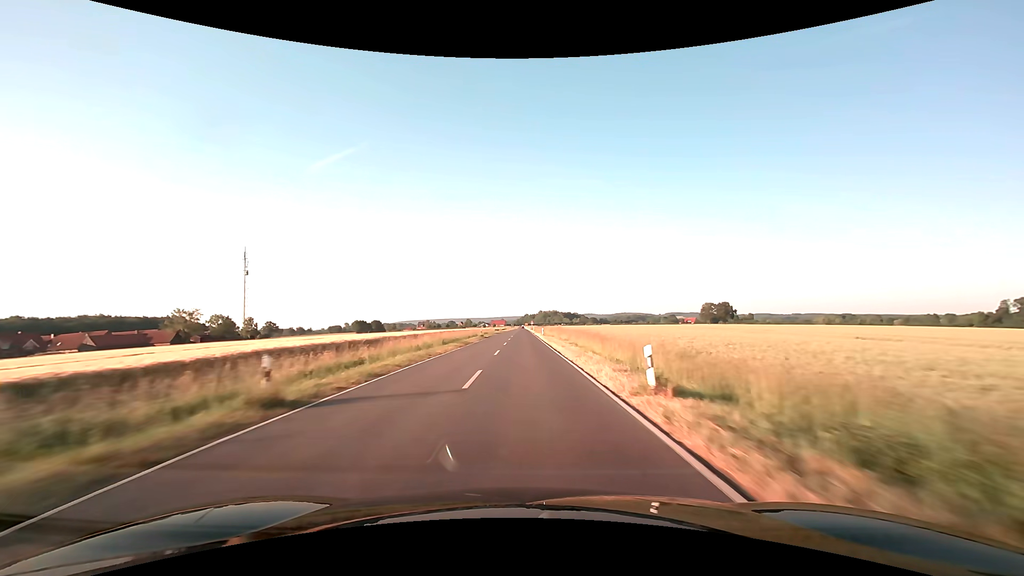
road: secondary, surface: asphalt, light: Day
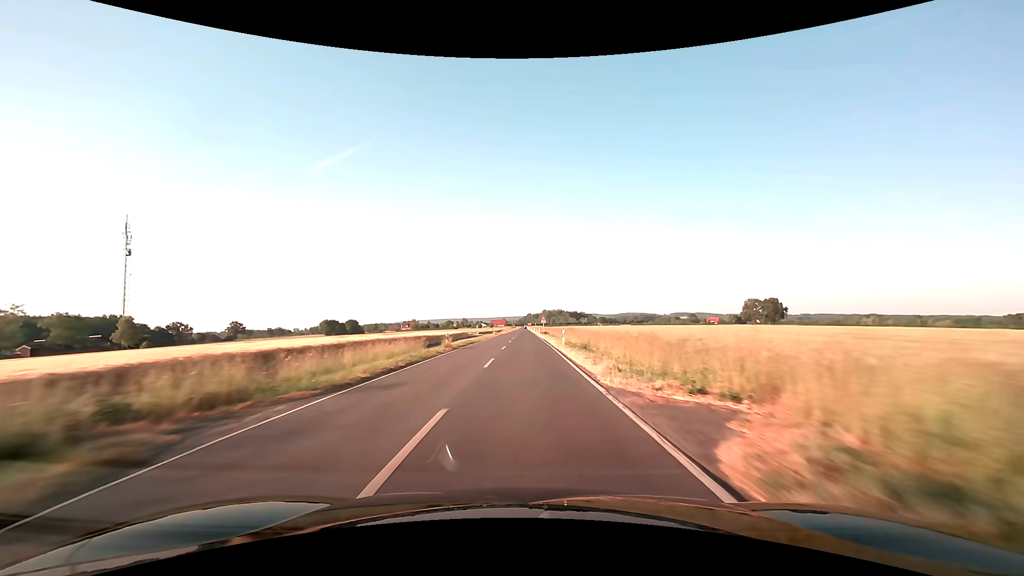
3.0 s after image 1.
(-0.3, +79.0) m; 0°
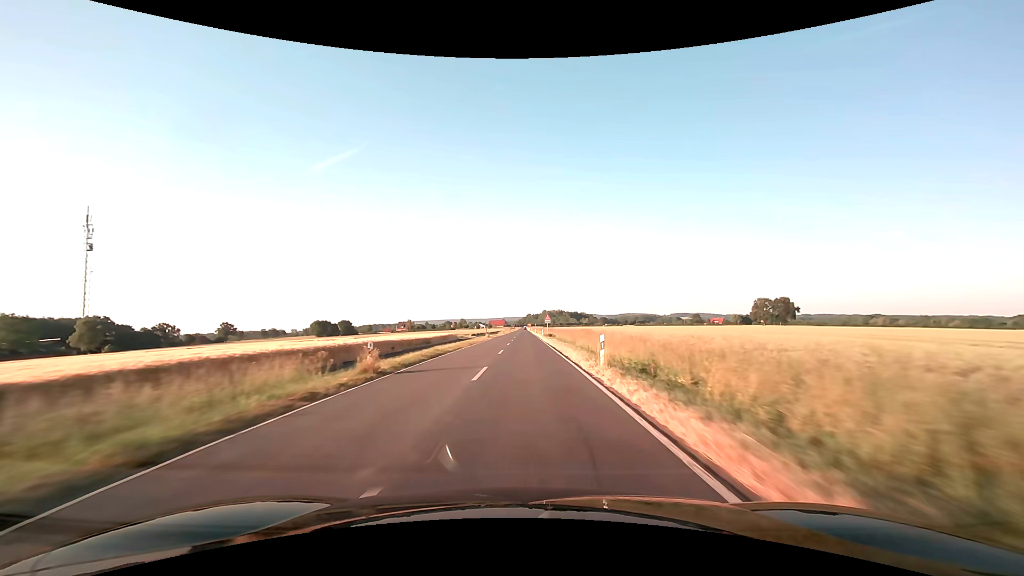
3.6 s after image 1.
(0.0, +15.8) m; 0°
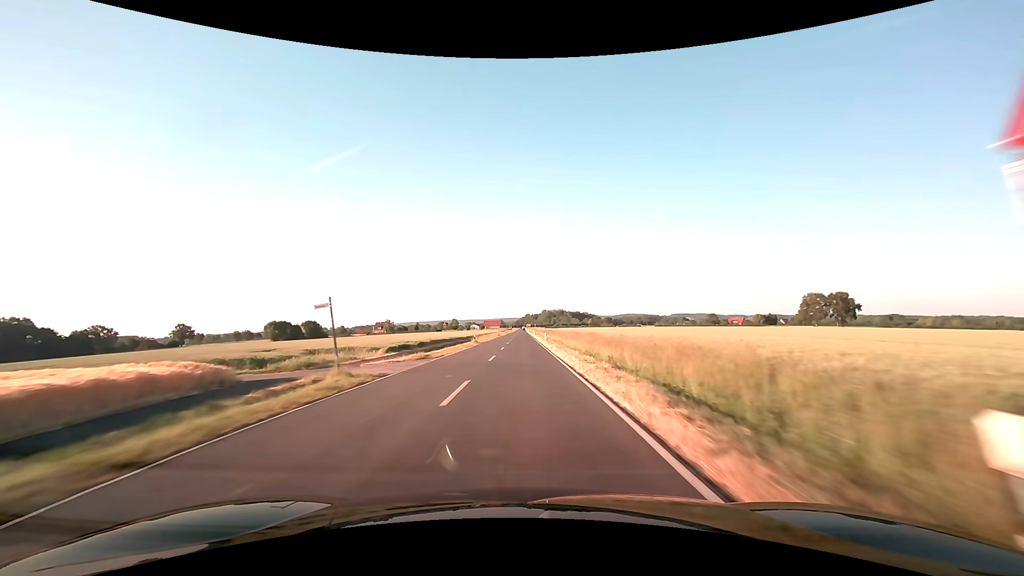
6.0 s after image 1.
(+0.2, +63.5) m; 0°
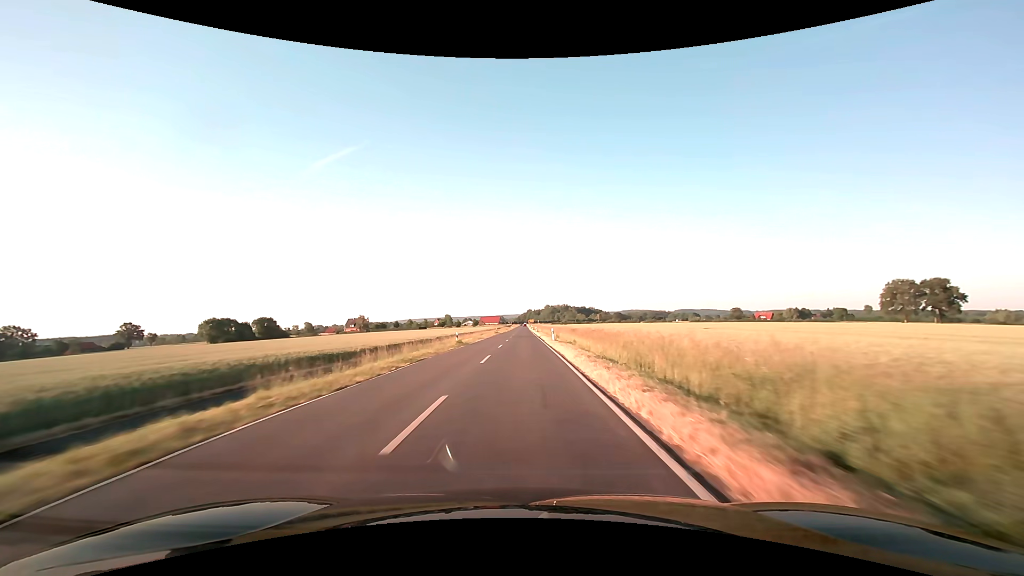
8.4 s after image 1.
(-0.2, +63.6) m; 0°
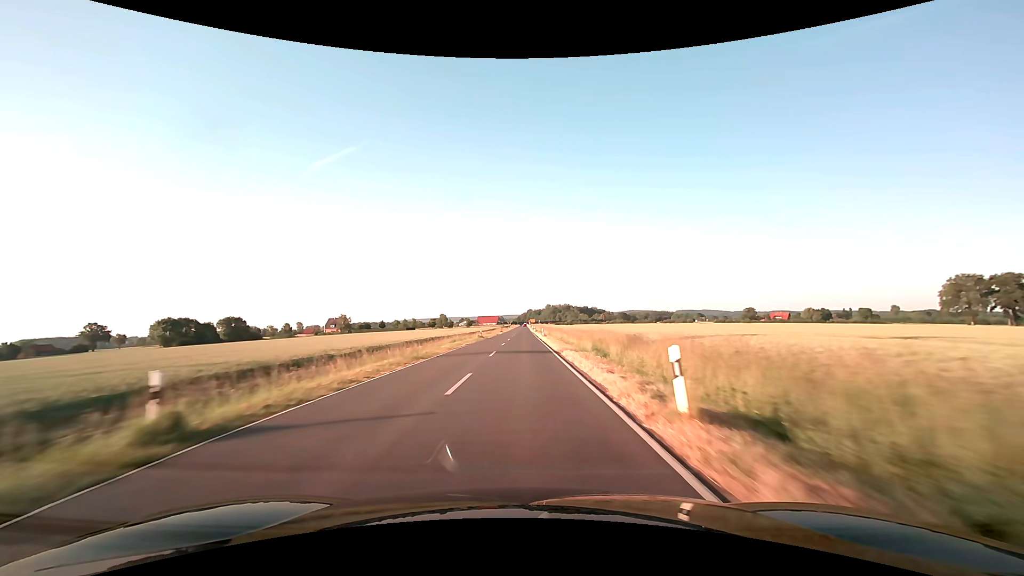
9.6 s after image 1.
(0.0, +31.8) m; 0°
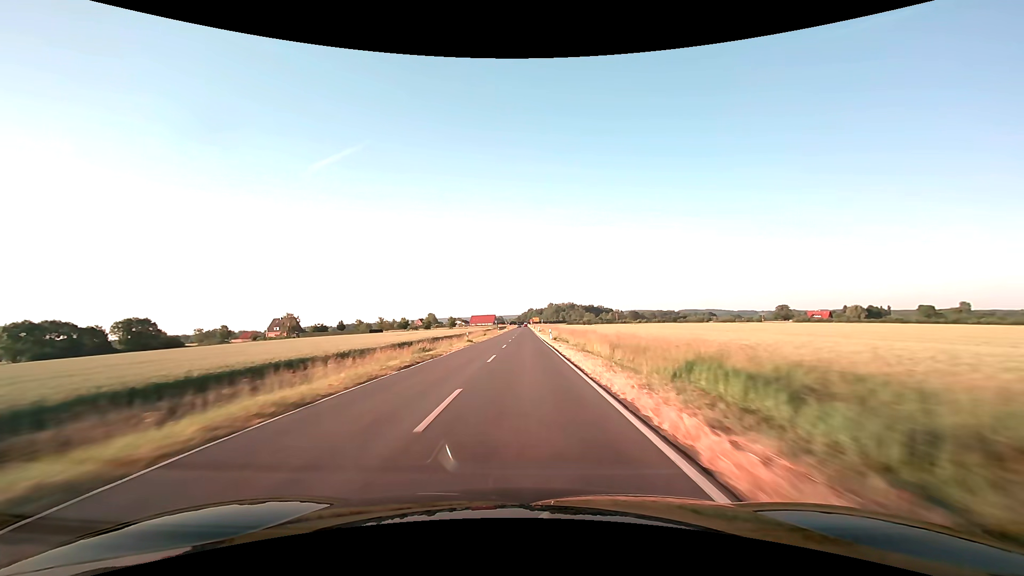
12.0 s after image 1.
(-0.1, +63.7) m; 0°
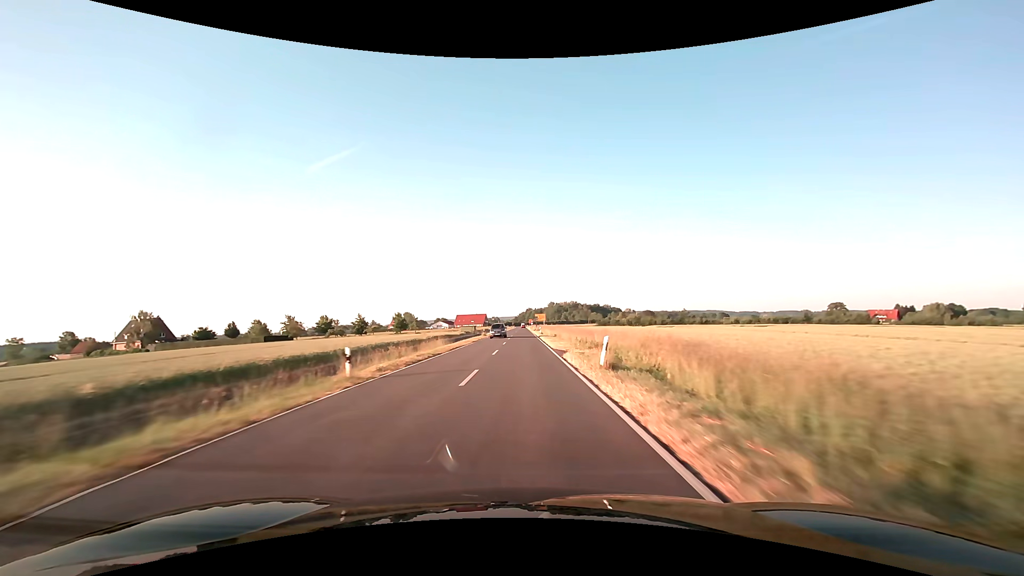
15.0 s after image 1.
(+0.3, +79.6) m; 0°
(0, +10) (0, +20) (0, +30) (0, +40) (0, +50) (0, +60) (0, +70) (0, +80) (0, +90) (0, +100) m
